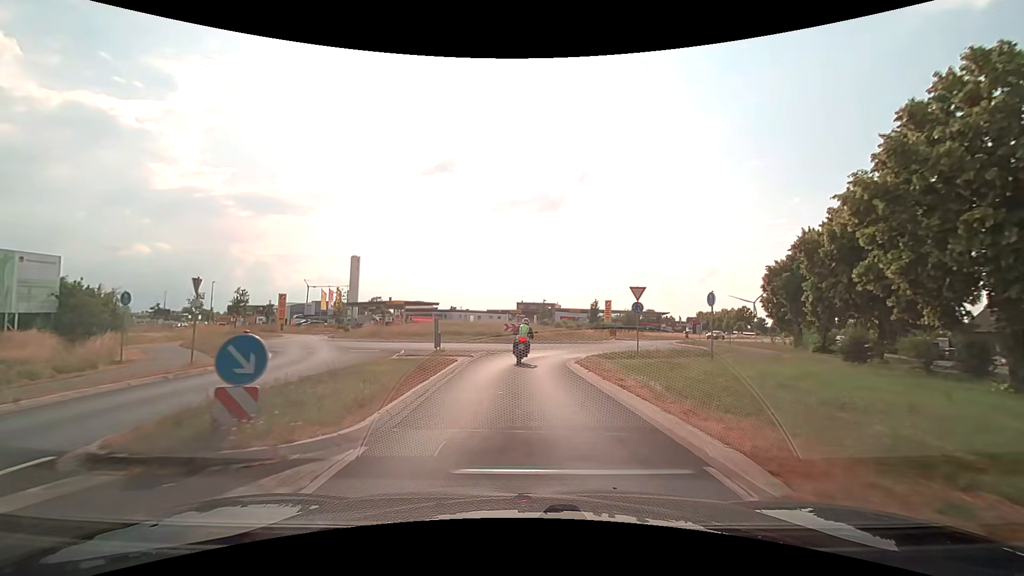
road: secondary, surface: asphalt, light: Day
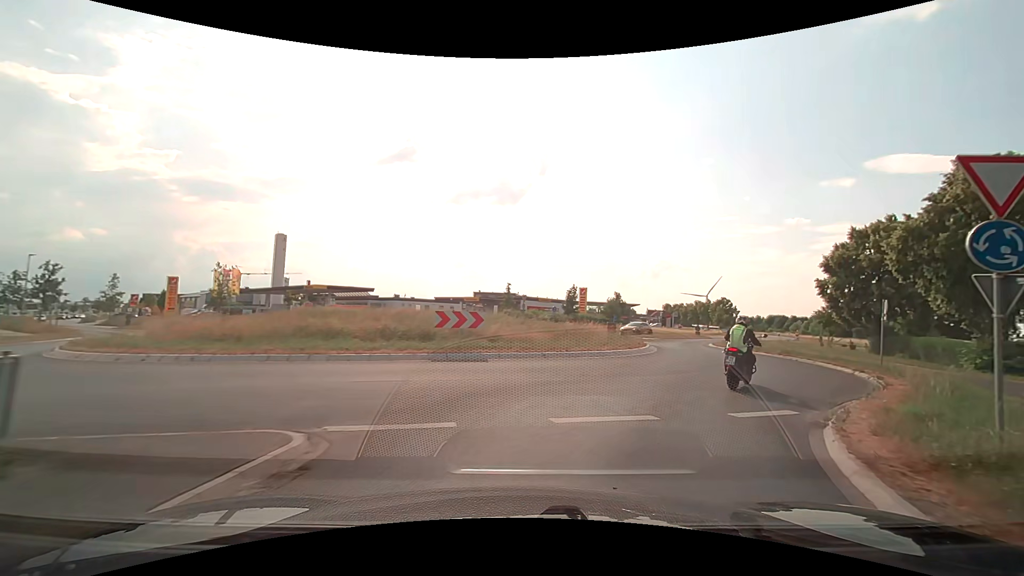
(-0.4, +20.2) m; +3°
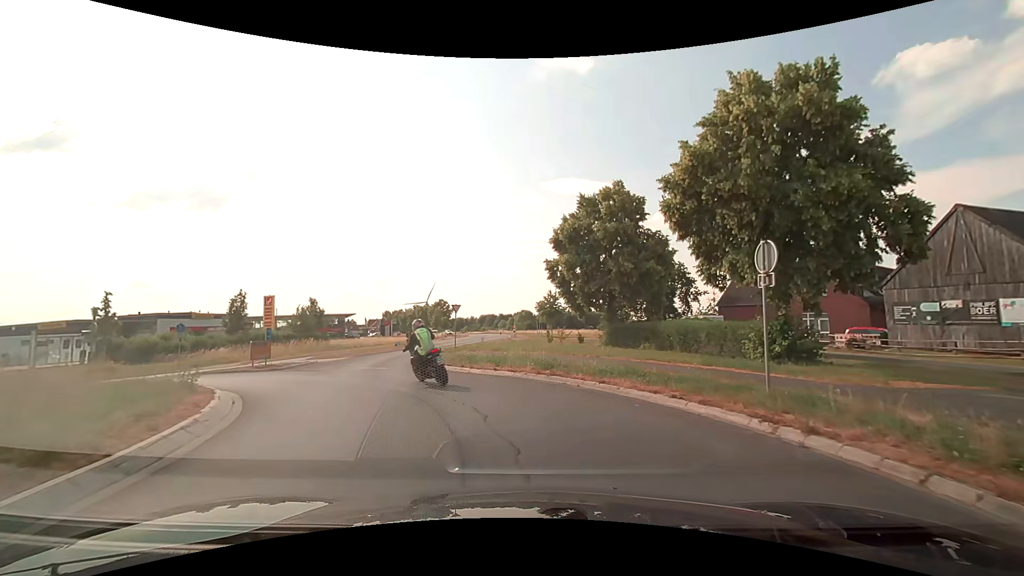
(+5.1, +15.3) m; +31°
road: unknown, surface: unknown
(-1, +10) (-6, +18) (-16, +21) (-25, +19) (-34, +15) (-44, +13) (-54, +13) (-64, +13) (-74, +14) (-84, +15) m
